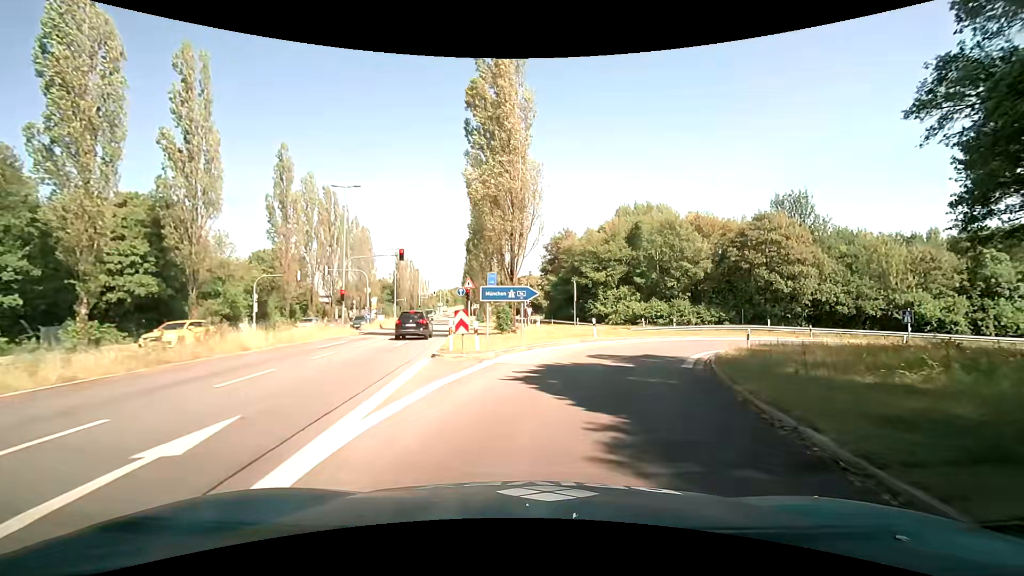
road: motorway_link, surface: asphalt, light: Day
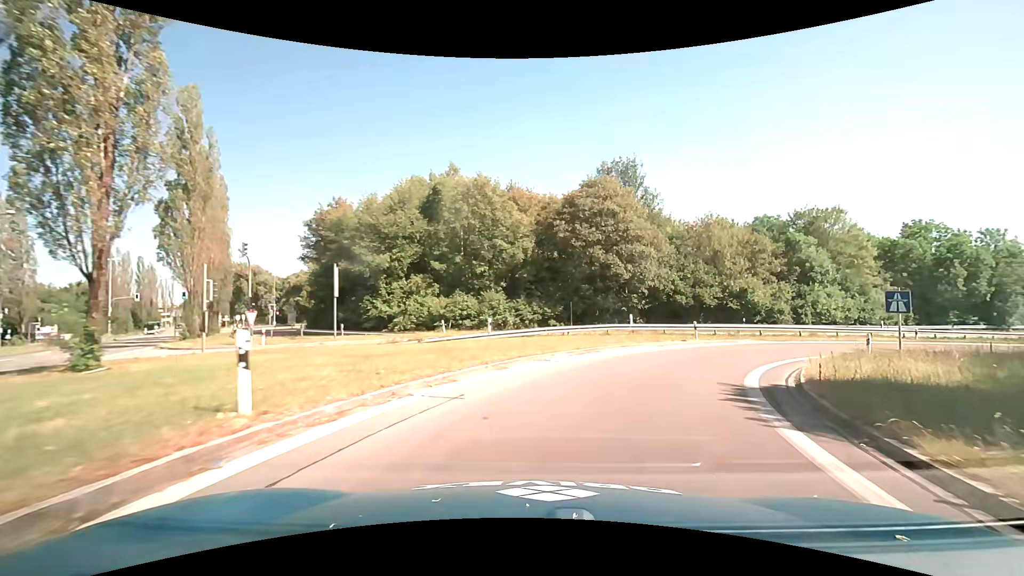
(+4.0, +20.9) m; +23°
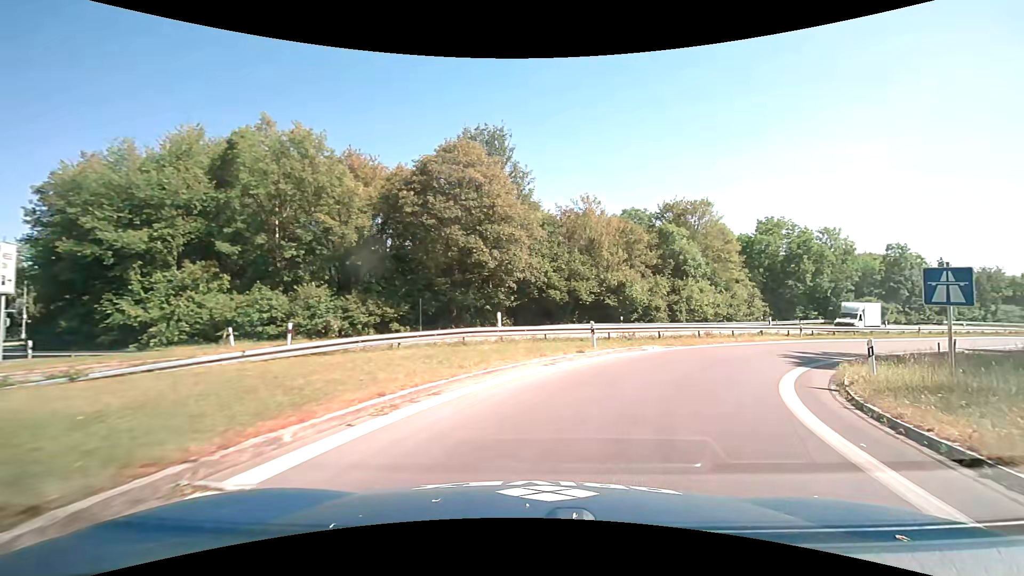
(+1.4, +10.6) m; +15°
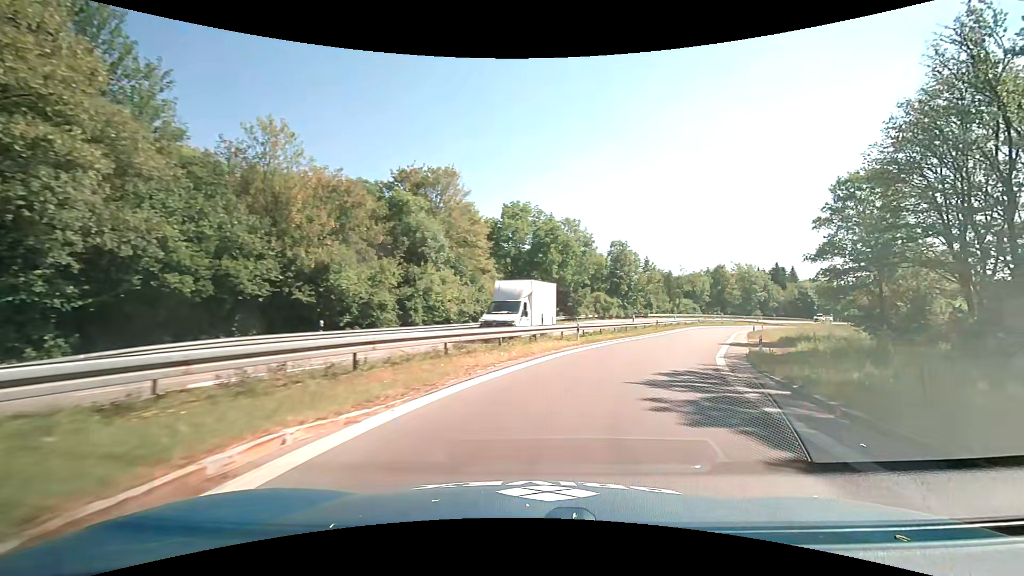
(+4.1, +15.9) m; +29°
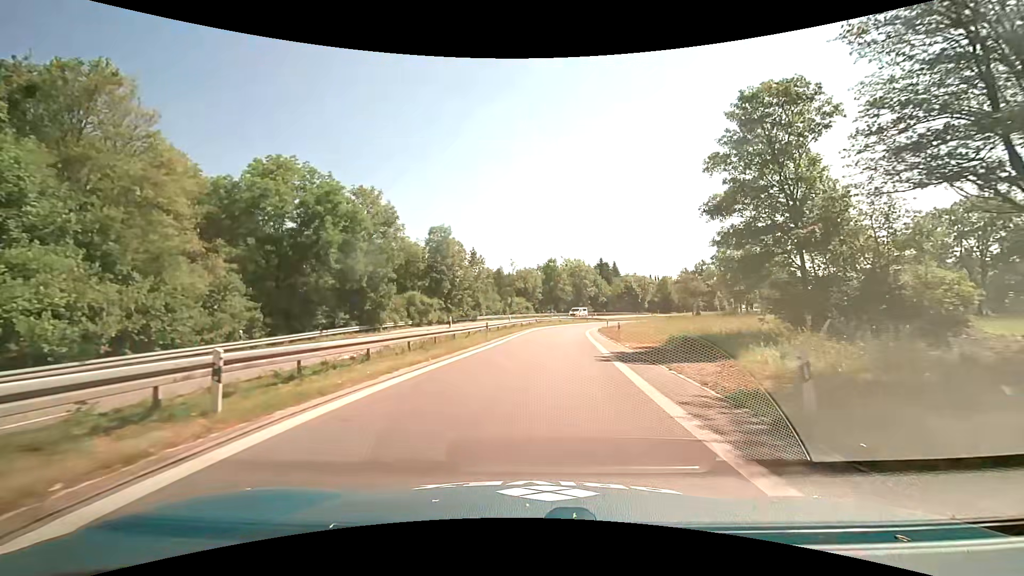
(+4.0, +17.4) m; +20°
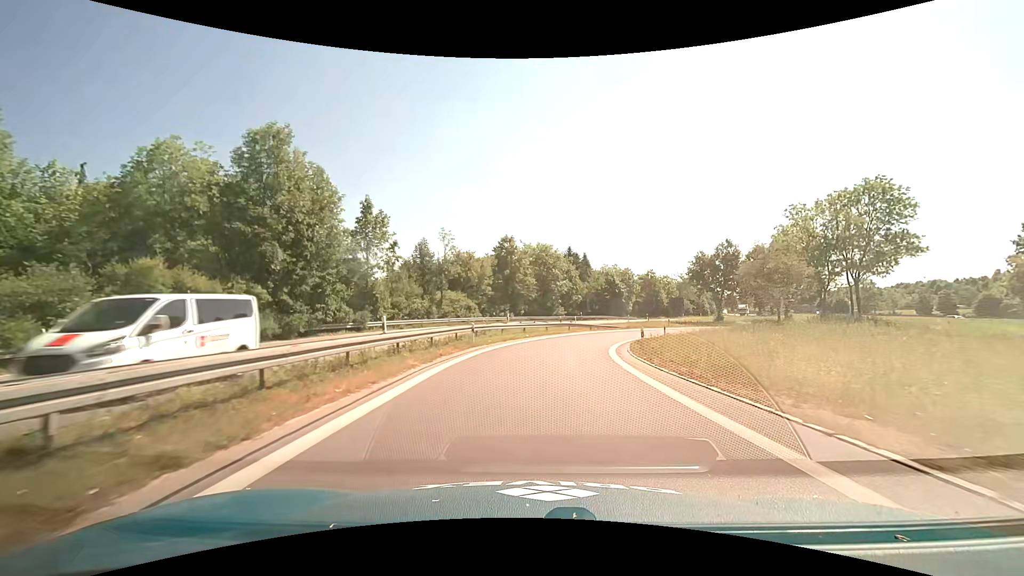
(+1.0, +33.8) m; +5°
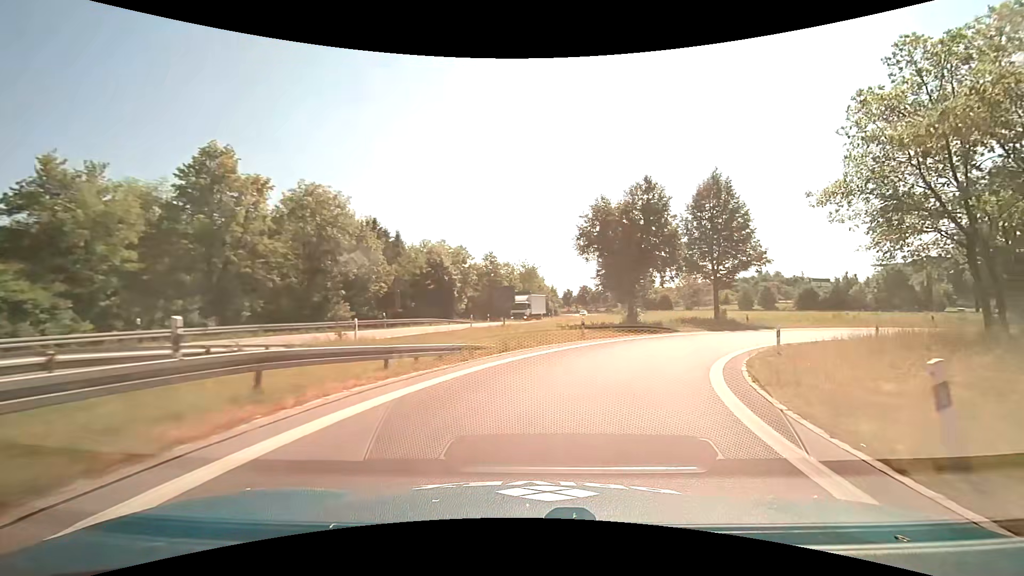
(+3.9, +35.1) m; +20°
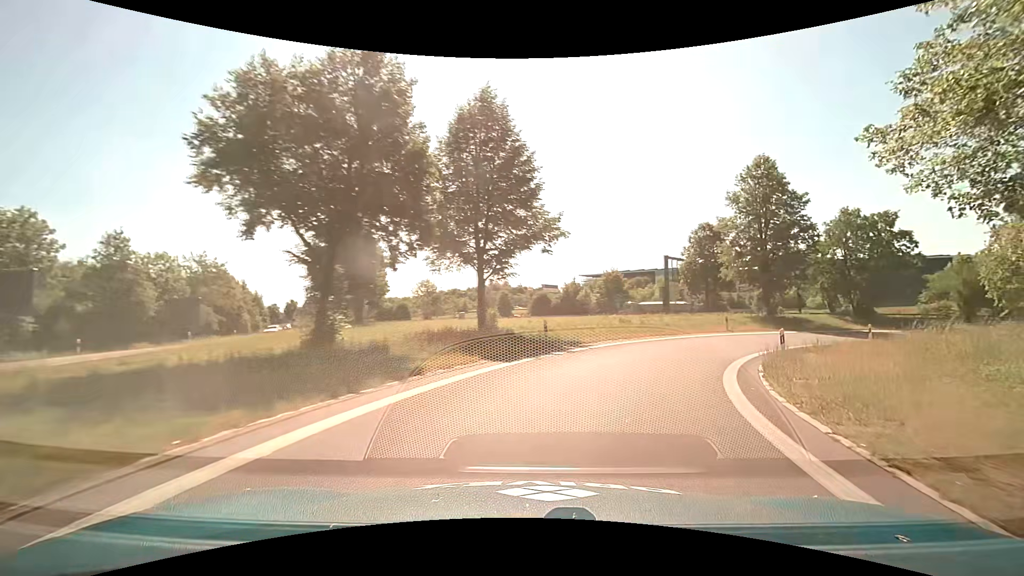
(+4.8, +20.1) m; +29°
(+1, +10) (+5, +19) (+11, +27) (+19, +33) (+28, +37) (+38, +39) (+48, +39) (+58, +36) (+67, +33) (+76, +29) m
